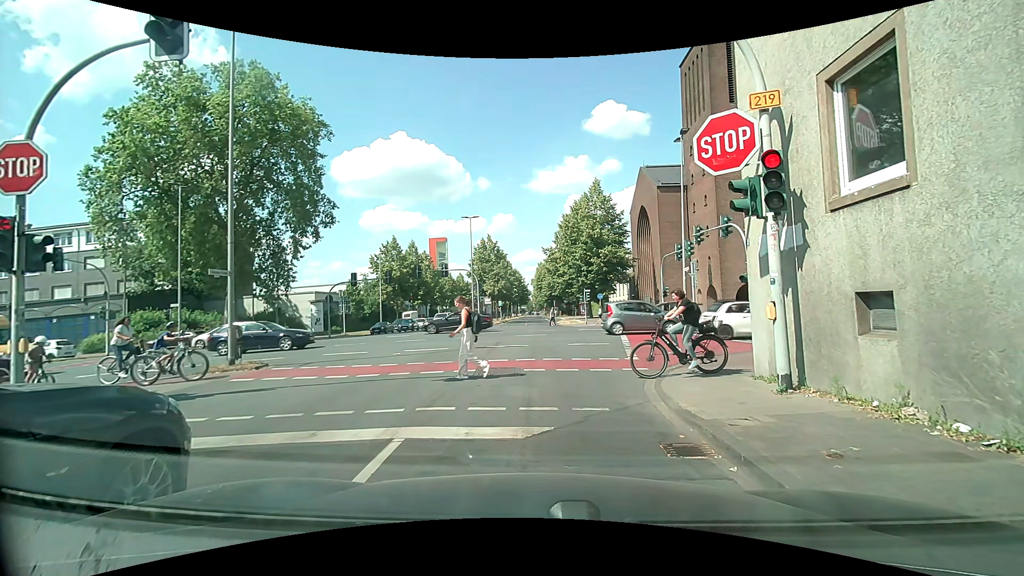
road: secondary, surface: asphalt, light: Day
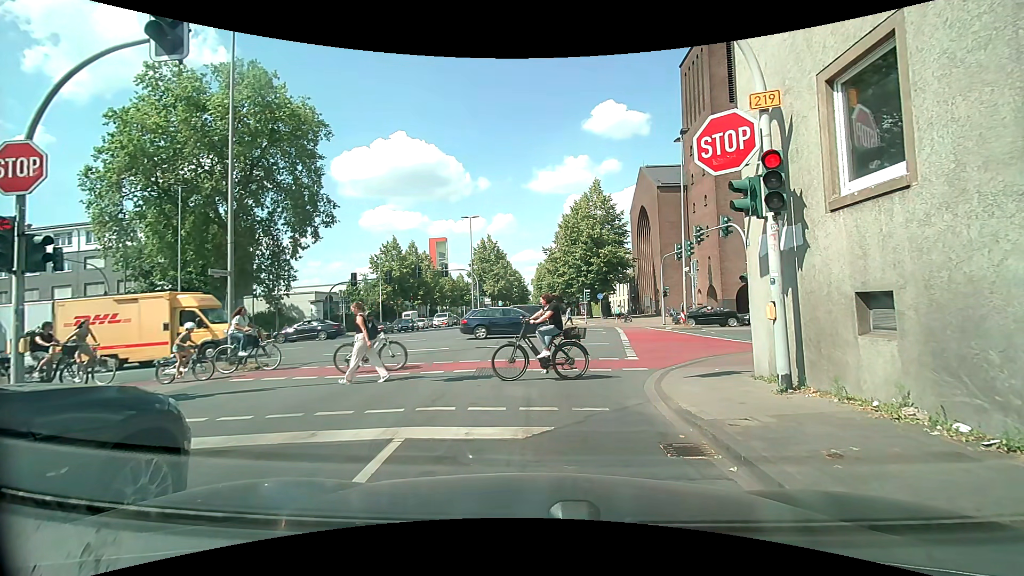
(0.0, 0.0) m; 0°
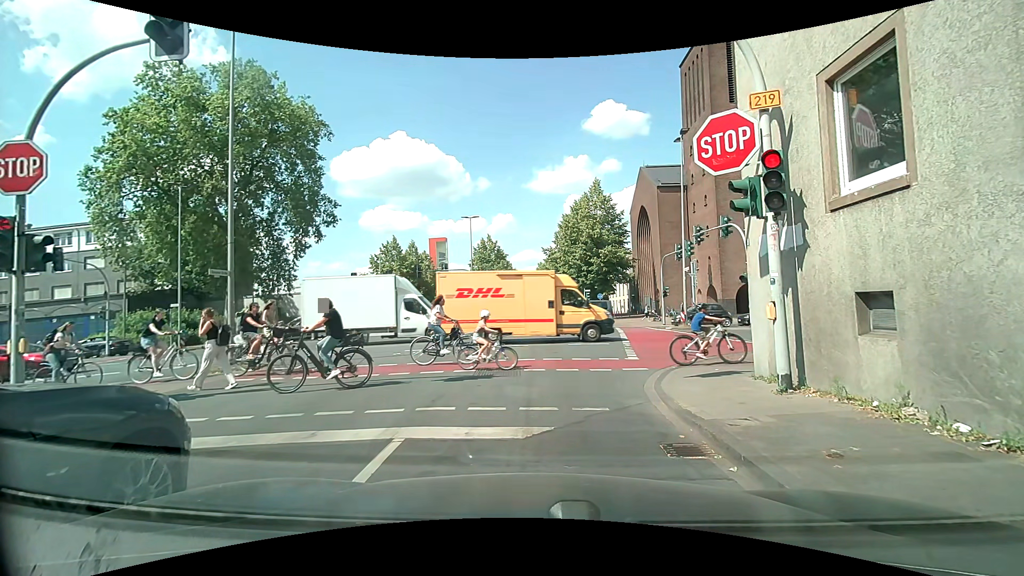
(0.0, 0.0) m; 0°
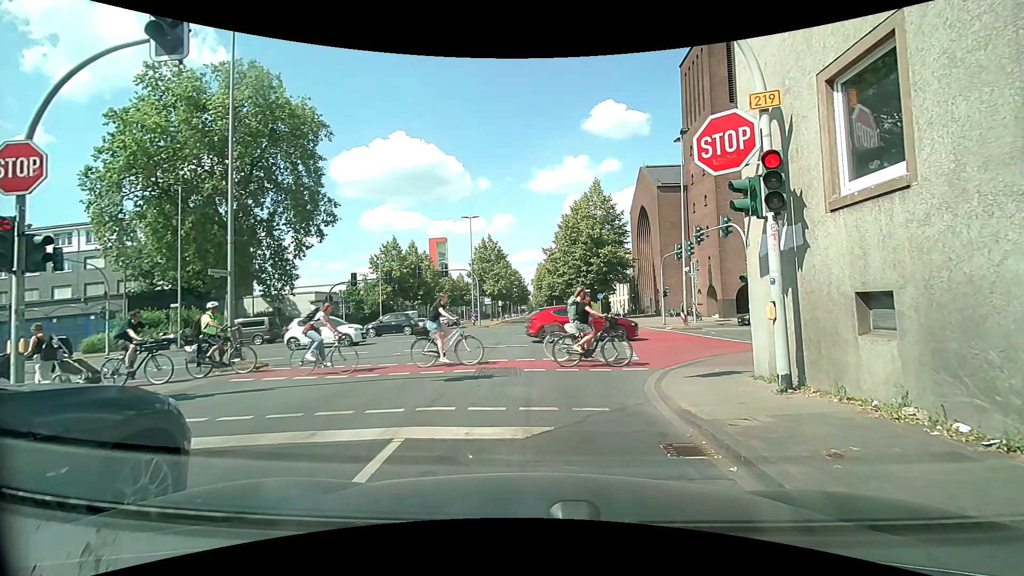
(0.0, 0.0) m; 0°
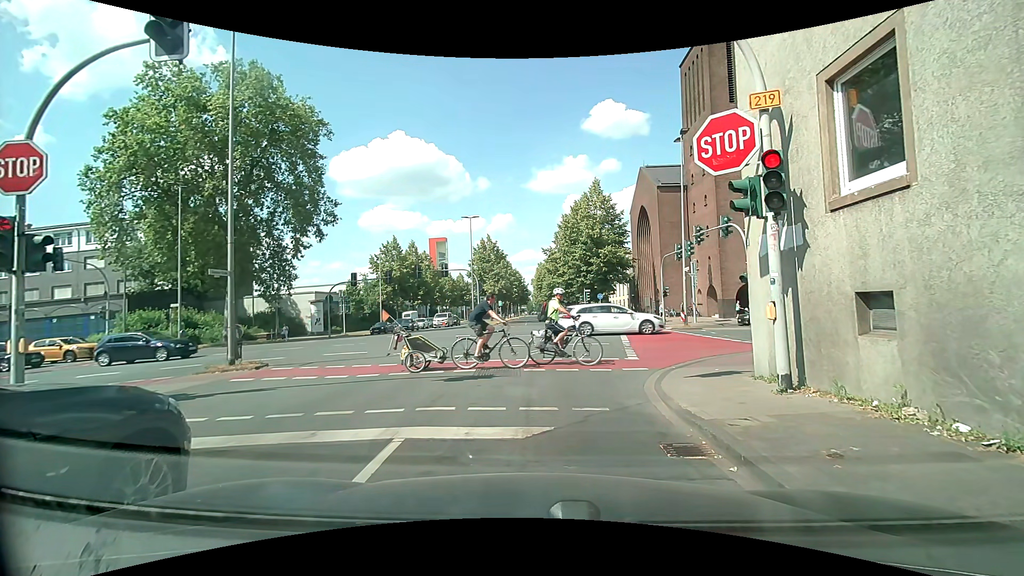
(0.0, 0.0) m; 0°
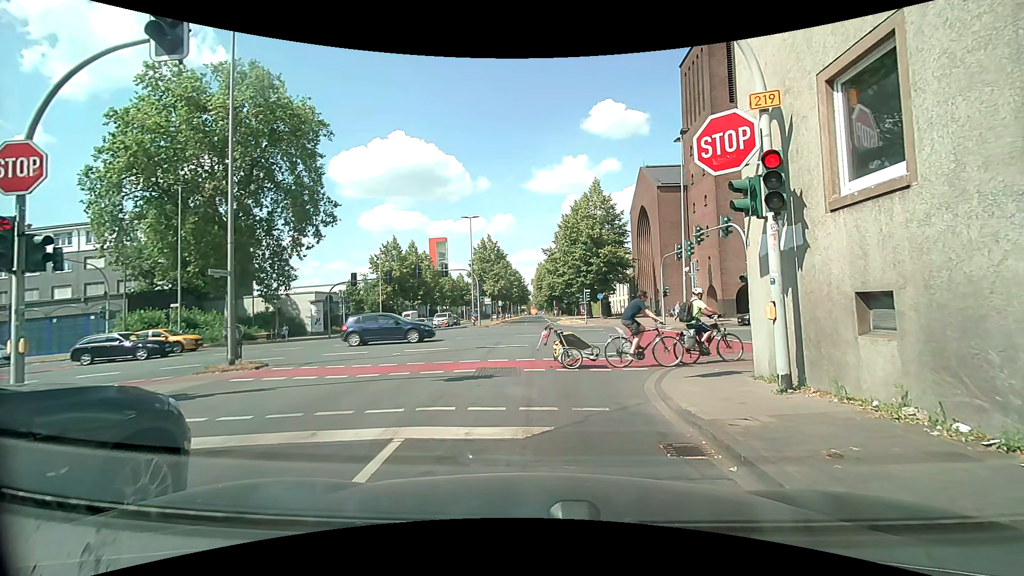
(0.0, 0.0) m; 0°
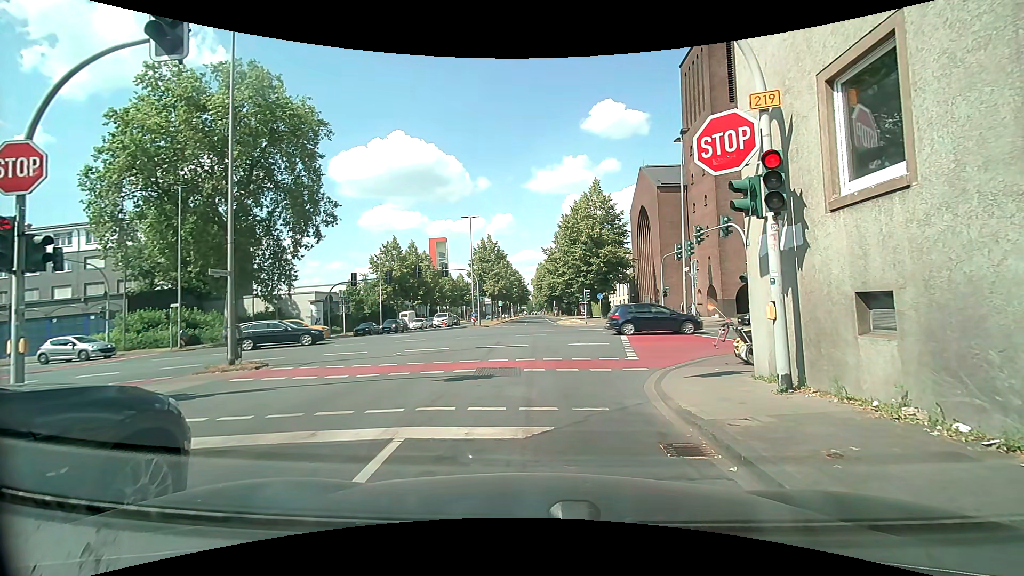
(0.0, 0.0) m; 0°
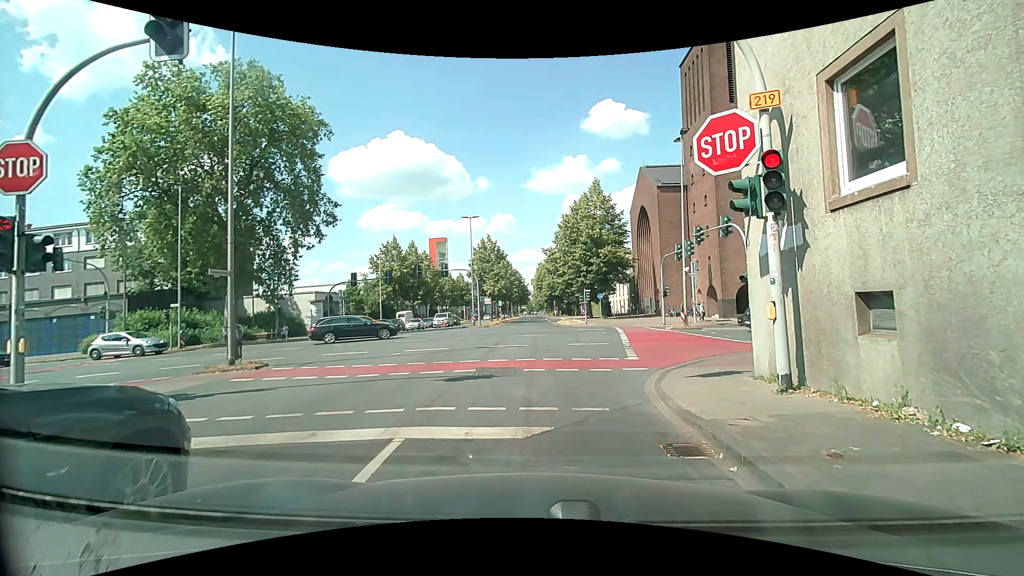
(0.0, 0.0) m; 0°
(-1, +10) (-2, +20) (-3, +30) (-4, +40) (-5, +50) (-6, +60) (-7, +70) (-8, +80) (-9, +90) (-10, +100) m
